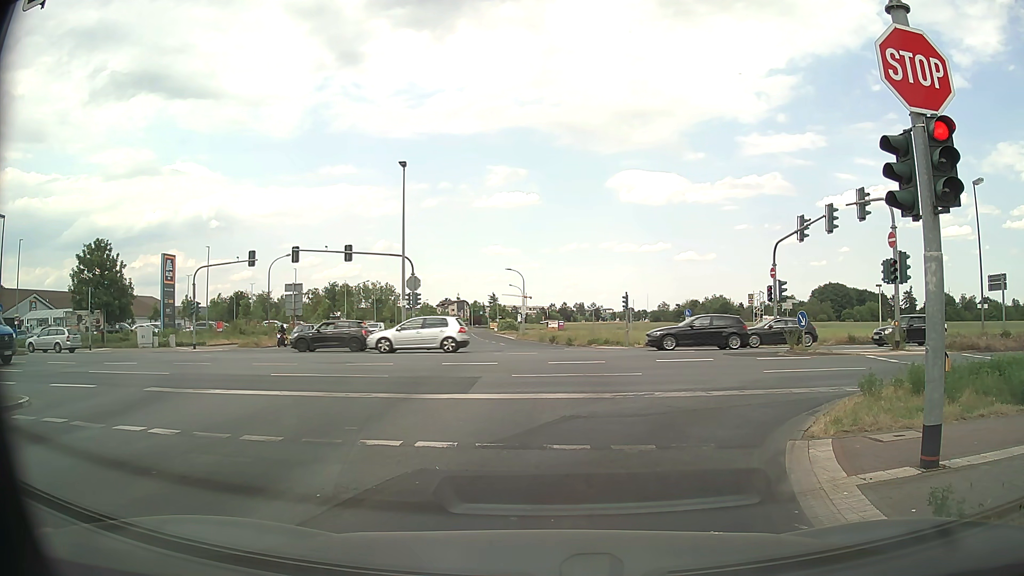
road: tertiary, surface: asphalt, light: Day
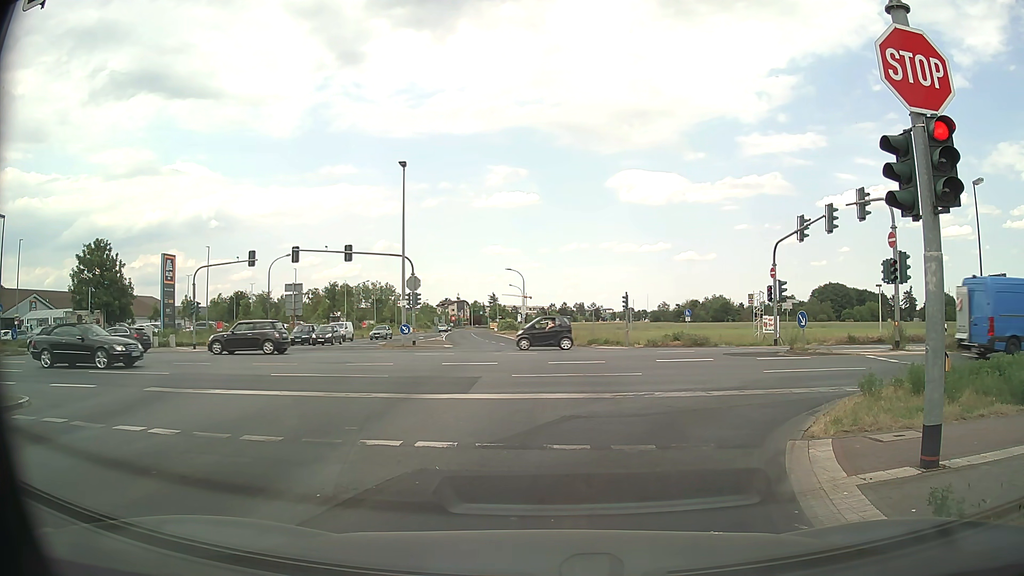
(0.0, 0.0) m; 0°
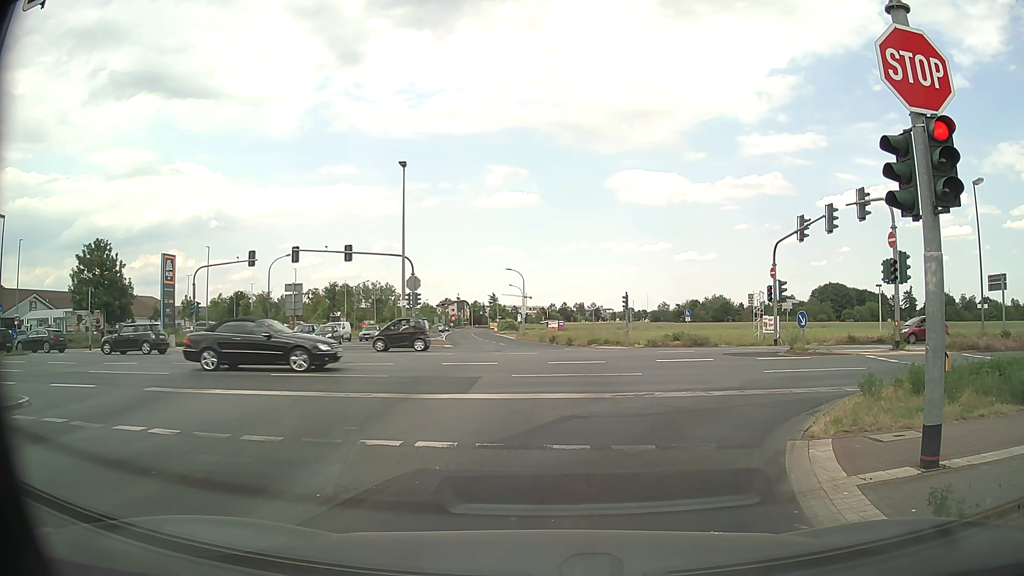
(0.0, 0.0) m; 0°
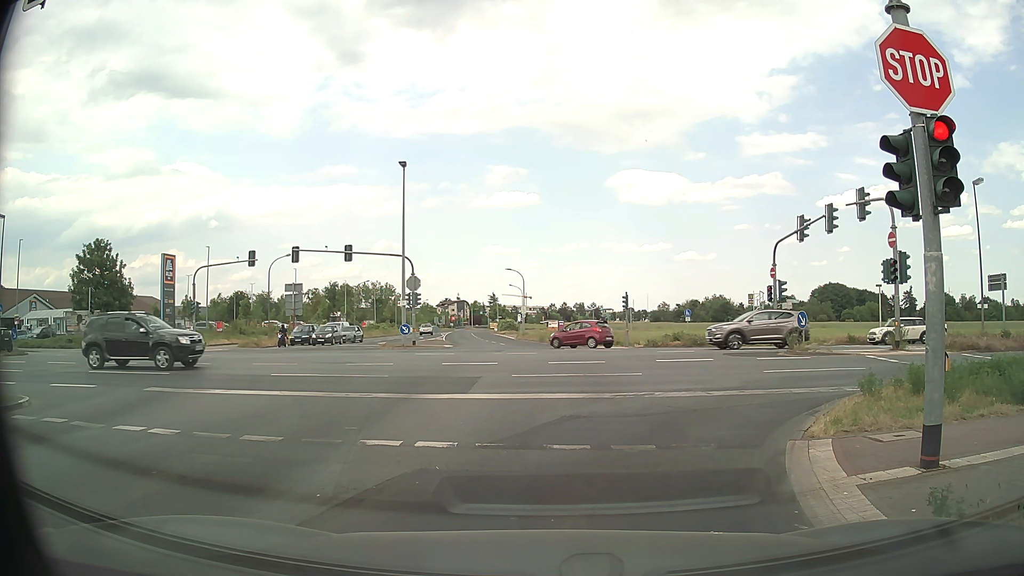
(0.0, 0.0) m; 0°
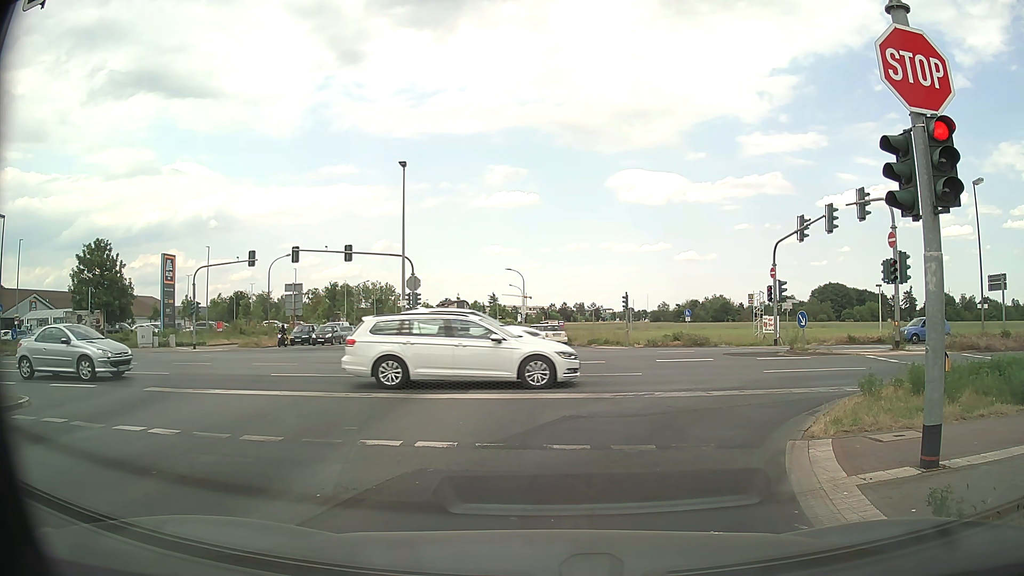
(0.0, 0.0) m; 0°
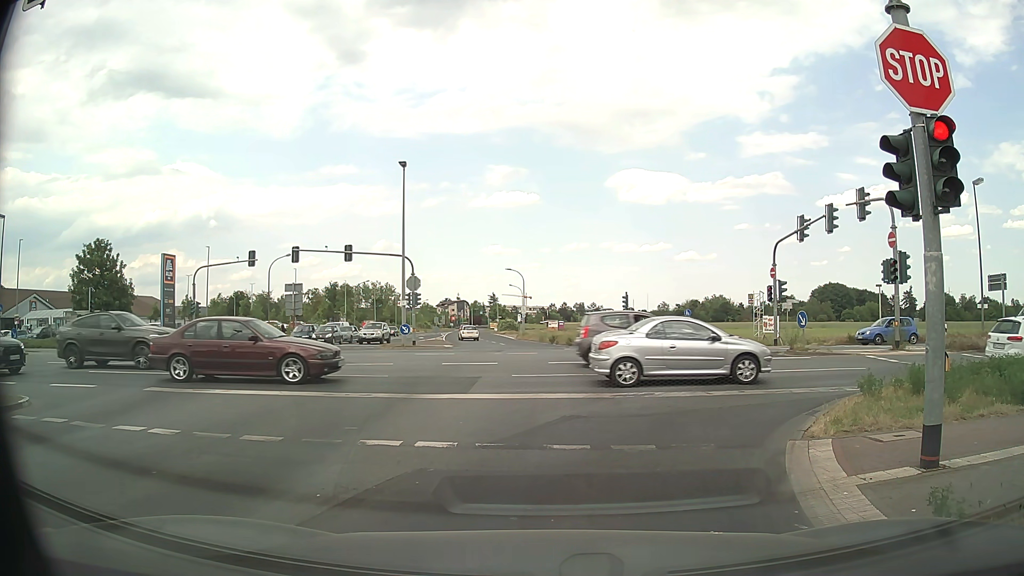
(0.0, 0.0) m; 0°
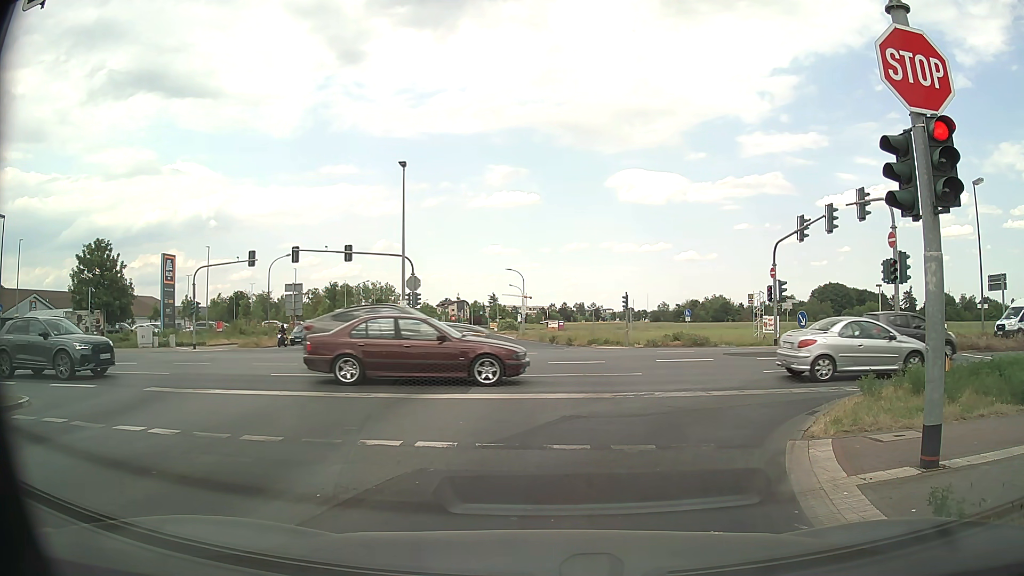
(0.0, 0.0) m; 0°
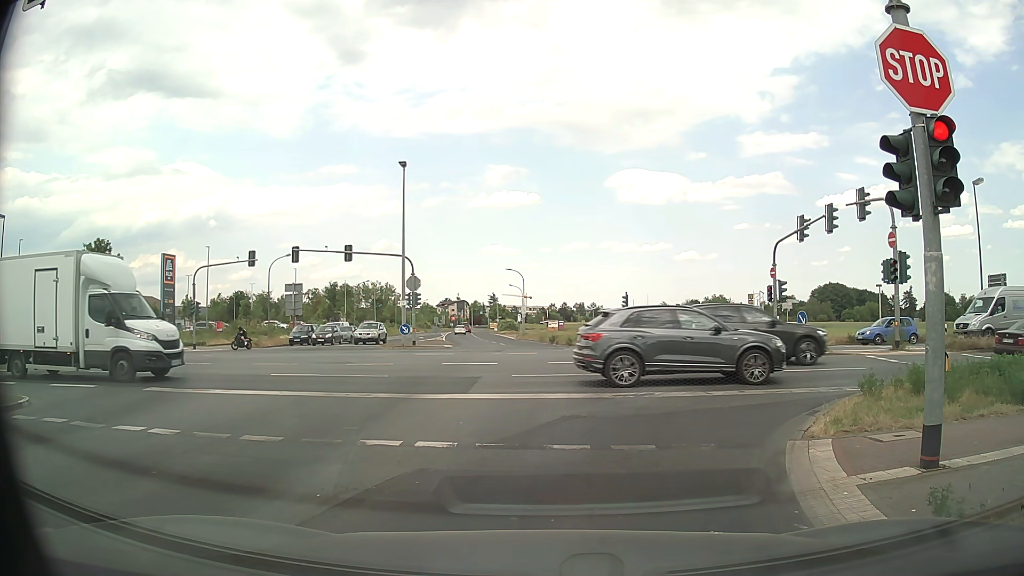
(0.0, 0.0) m; 0°
